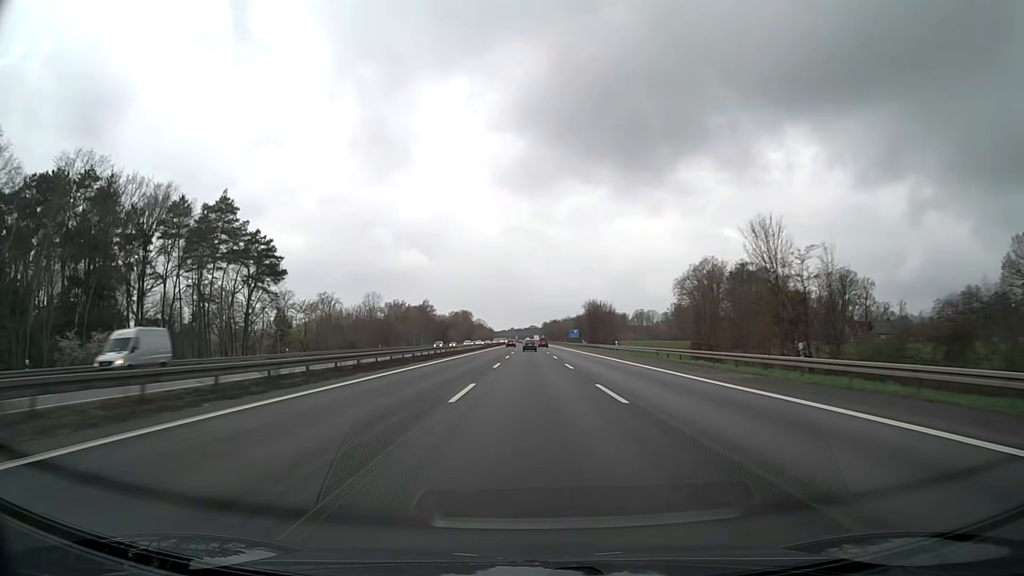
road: motorway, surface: asphalt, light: Day
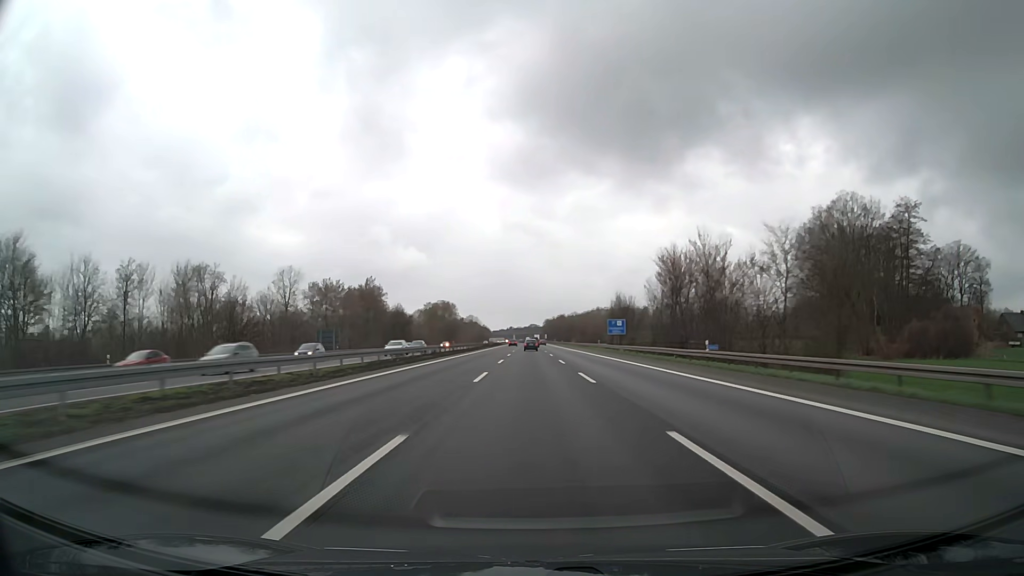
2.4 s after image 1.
(+0.1, +83.5) m; 0°
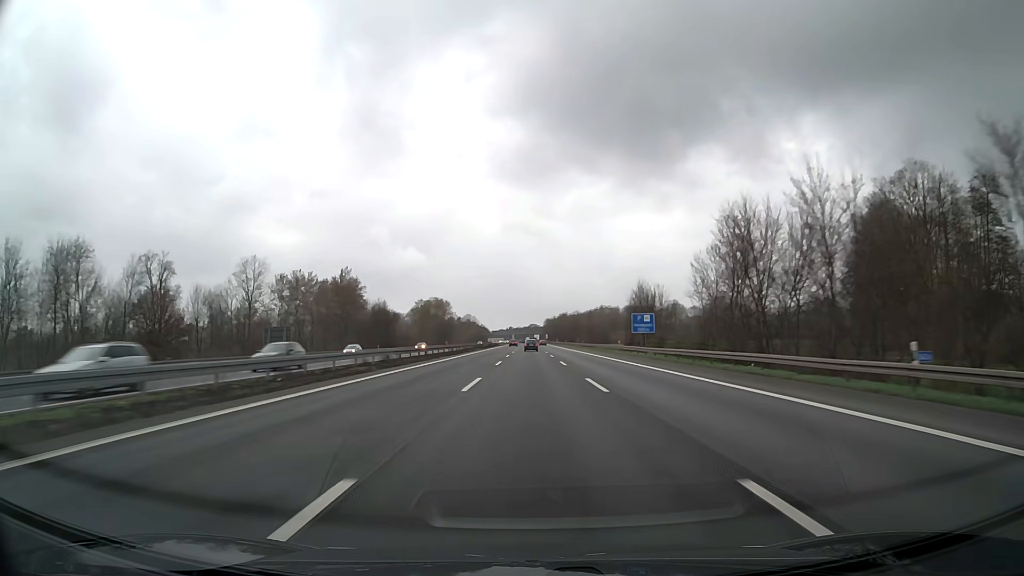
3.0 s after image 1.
(0.0, +20.9) m; 0°
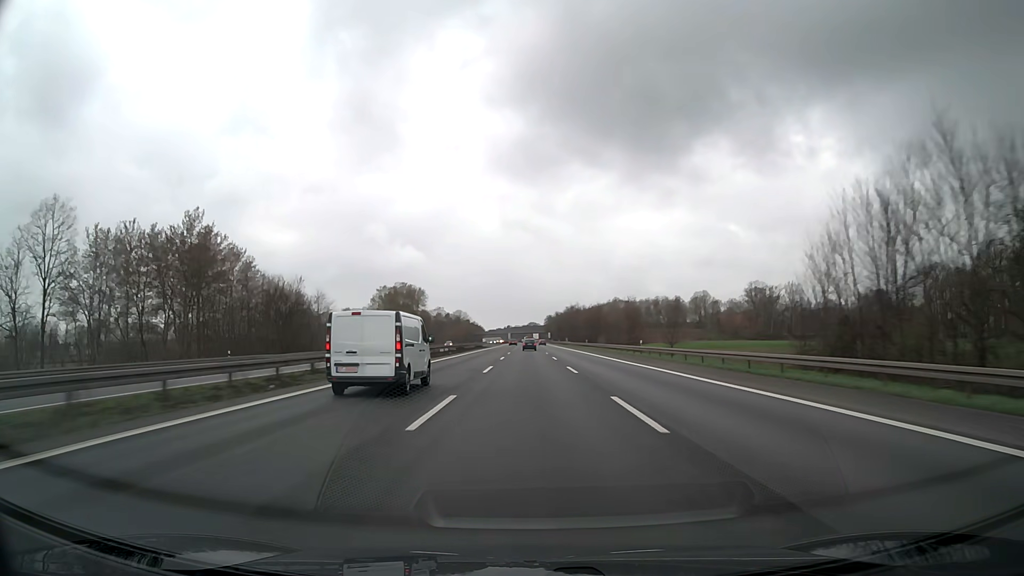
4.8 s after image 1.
(0.0, +62.9) m; 0°
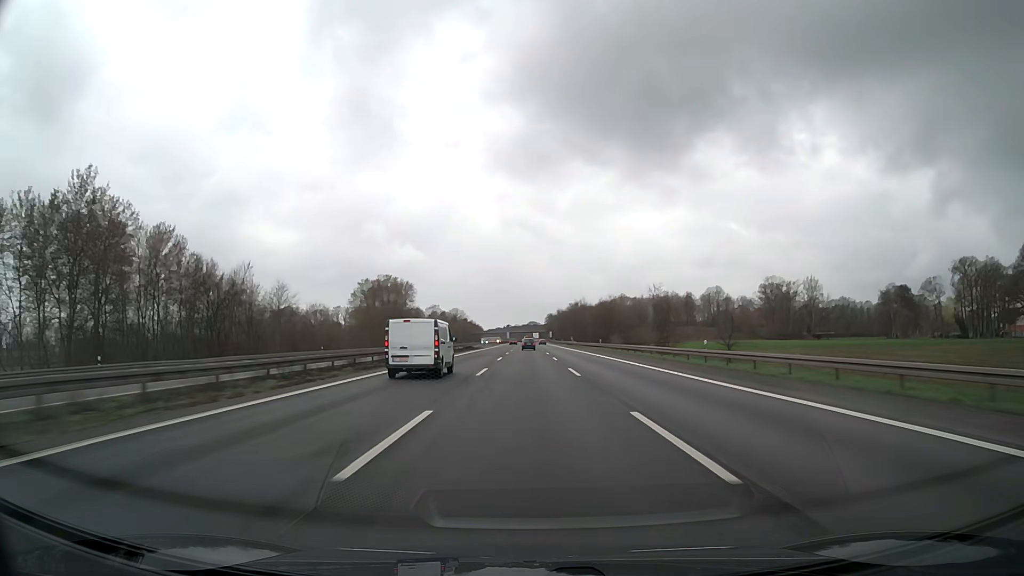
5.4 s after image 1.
(0.0, +21.0) m; 0°
(0, +10) (0, +20) (0, +30) (0, +40) (0, +50) (0, +60) (0, +70) (0, +80) (0, +90) (0, +100) m
